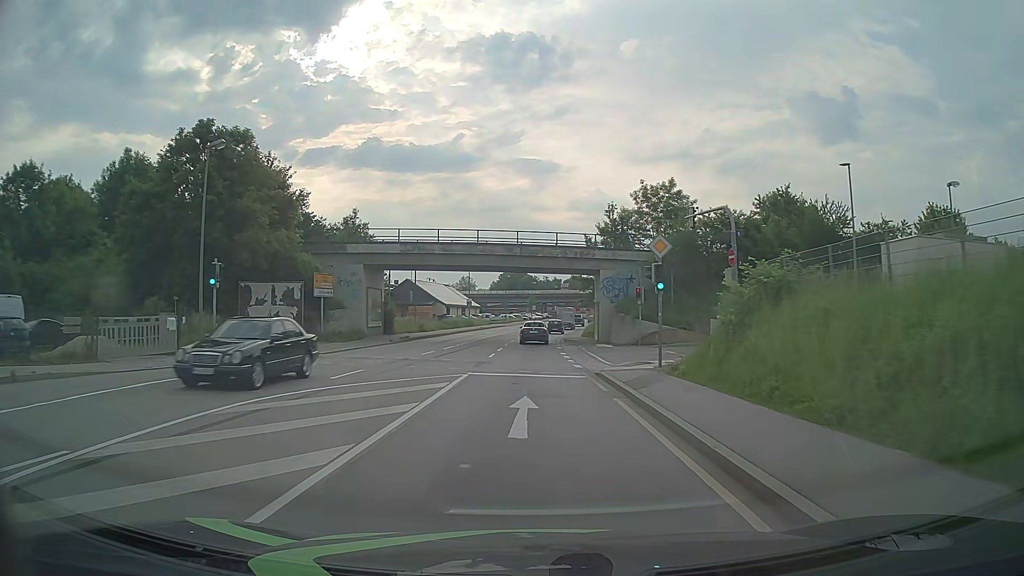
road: primary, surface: asphalt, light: Day
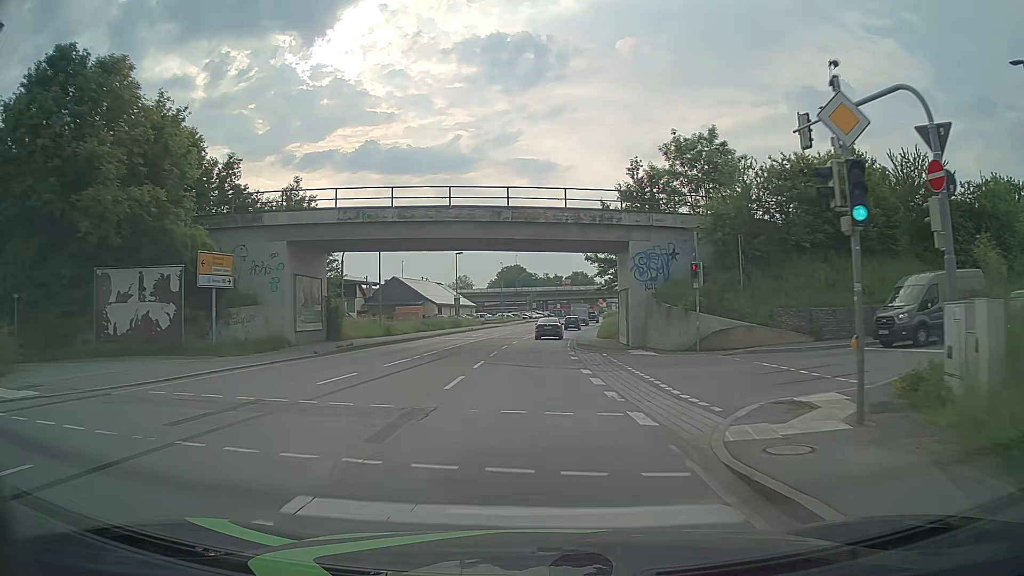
(+0.1, +13.9) m; 0°
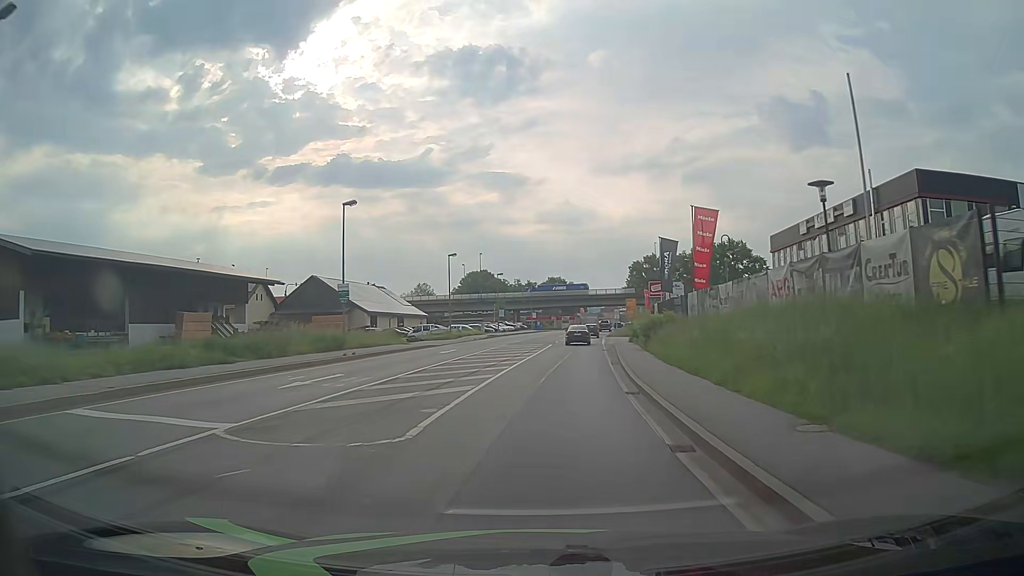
(+0.2, +36.7) m; +1°
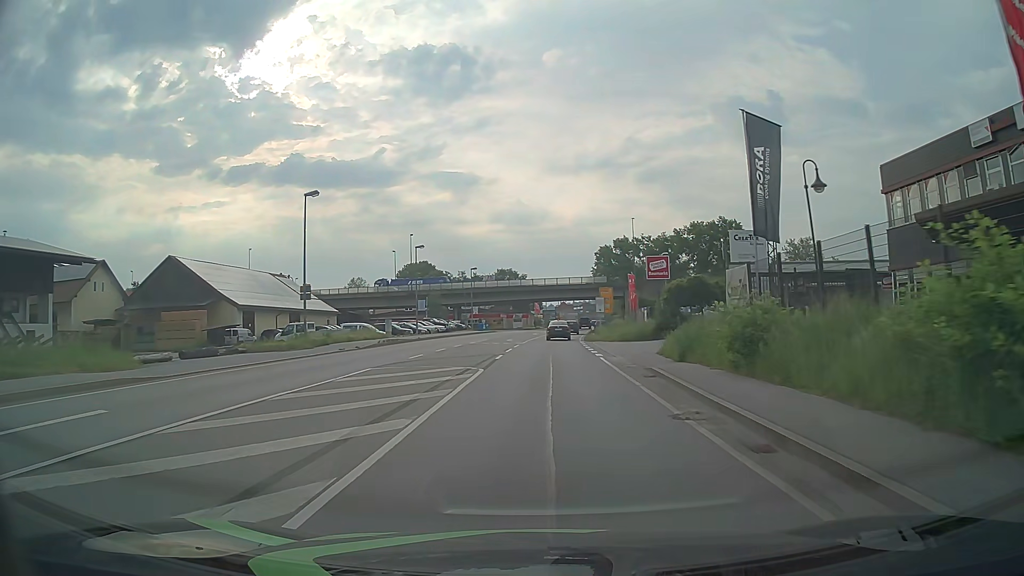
(+2.1, +30.3) m; +6°
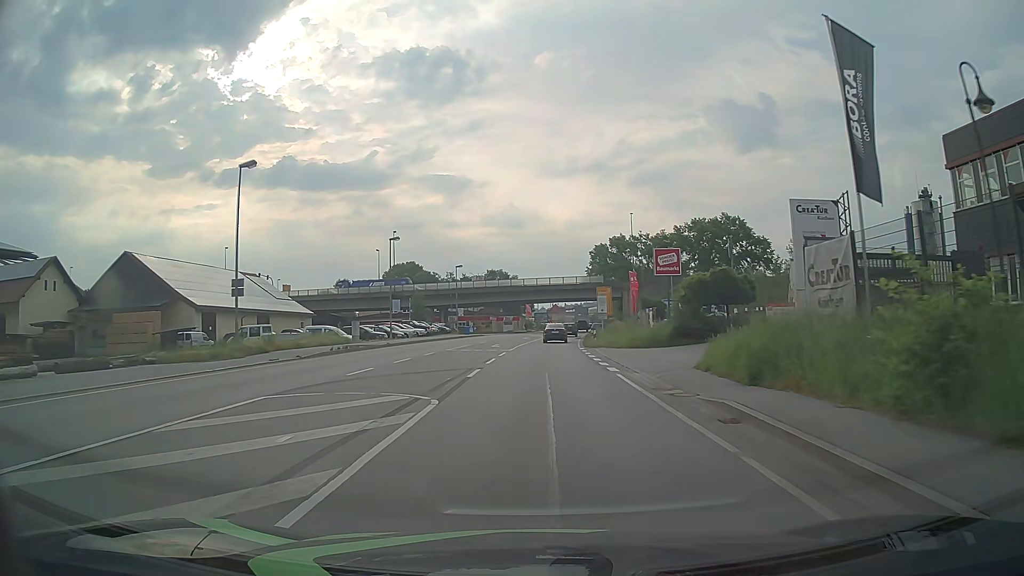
(0.0, +7.6) m; +1°
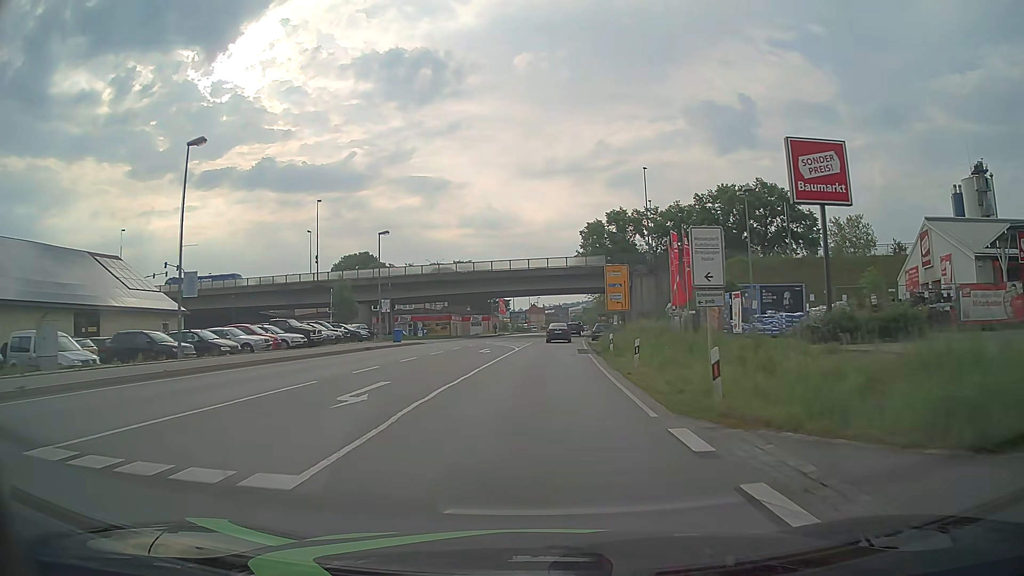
(+0.3, +30.1) m; +1°
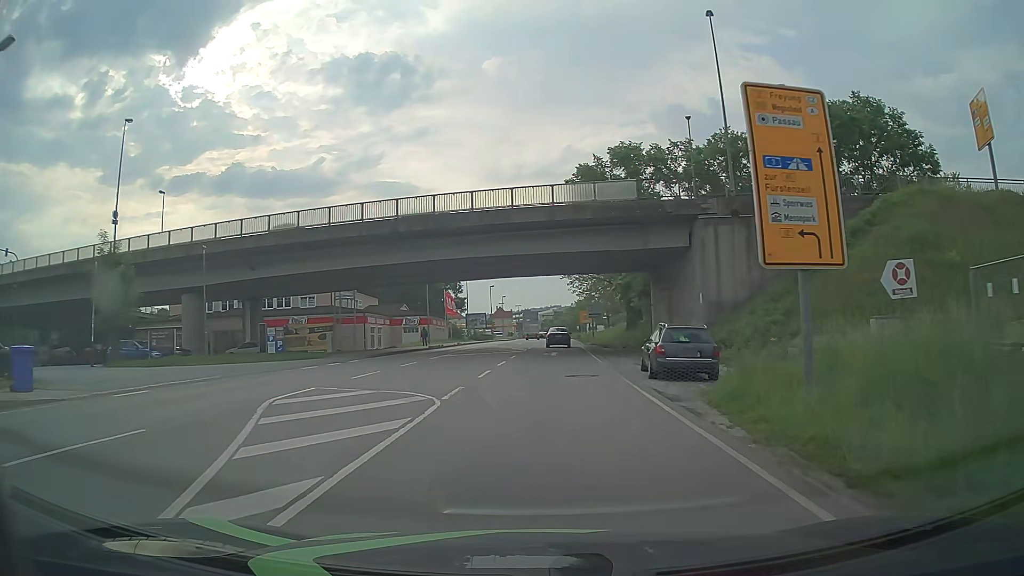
(+0.9, +37.9) m; +3°
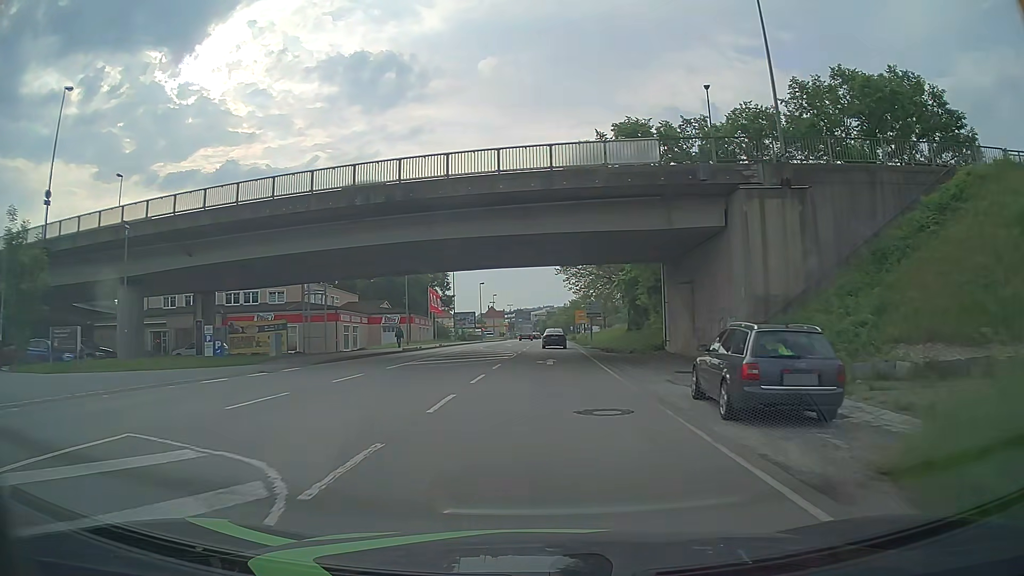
(0.0, +7.6) m; 0°
(0, +10) (0, +20) (+1, +30) (+1, +40) (+1, +50) (+2, +60) (+2, +70) (+2, +80) (+3, +90) (+3, +100) m
